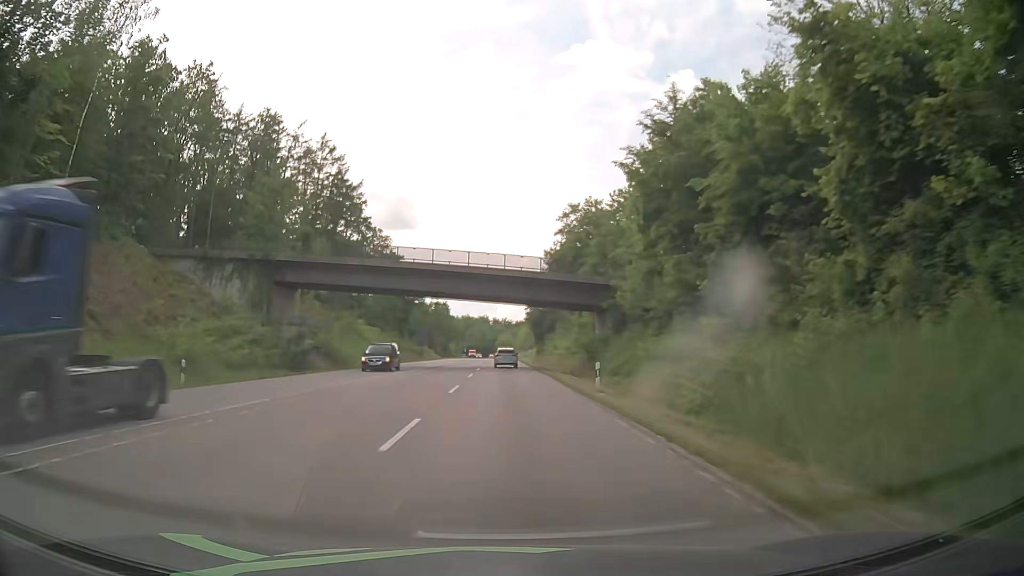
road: secondary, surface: asphalt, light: Day
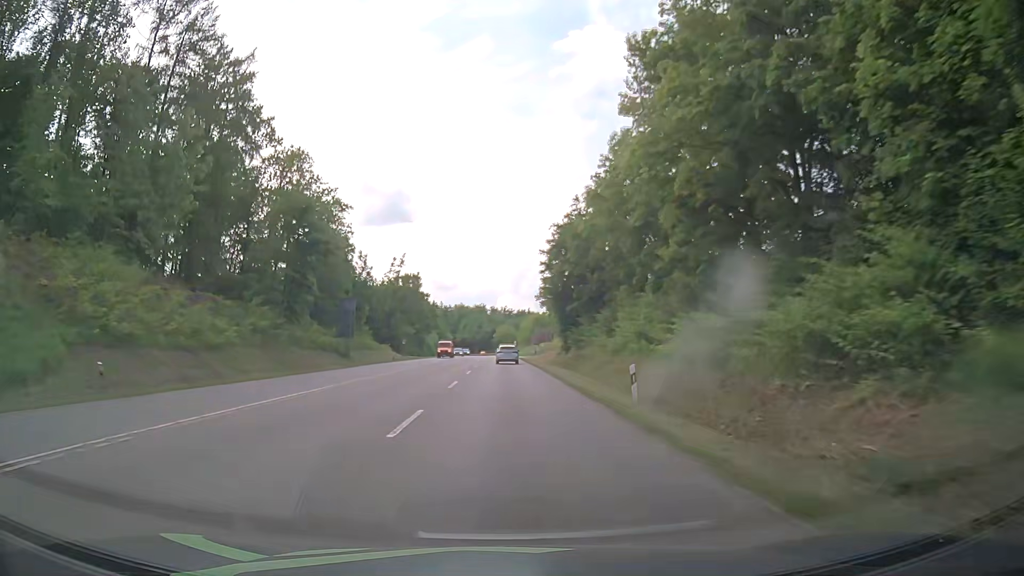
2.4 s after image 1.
(-0.3, +56.9) m; 0°
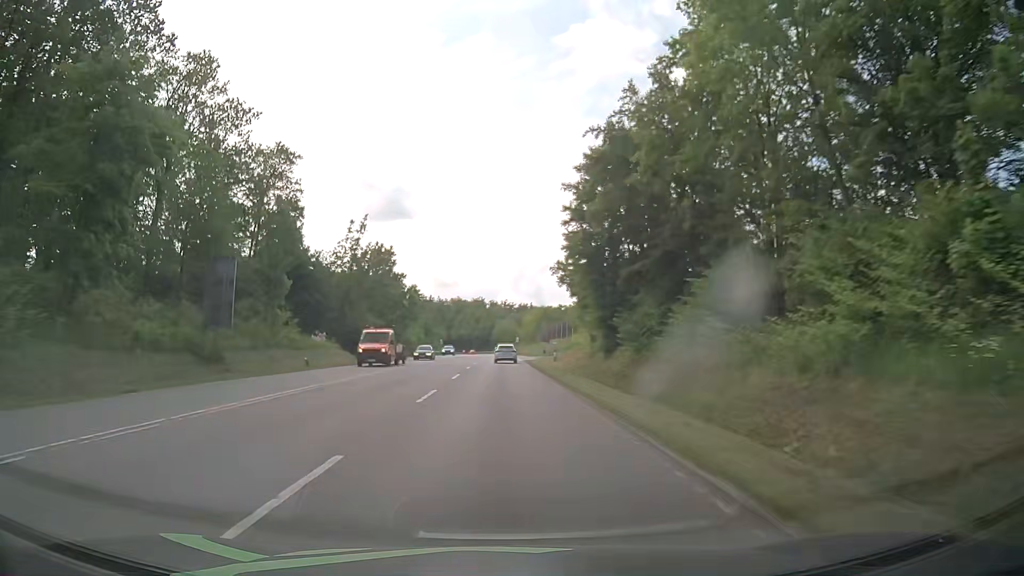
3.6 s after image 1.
(+0.2, +28.8) m; +1°
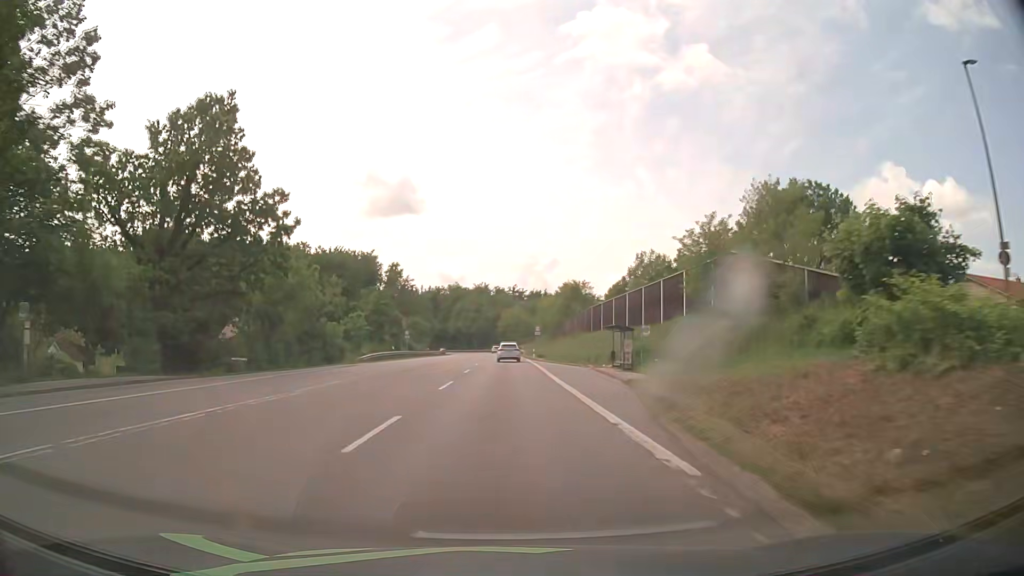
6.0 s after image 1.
(-0.7, +57.9) m; -1°
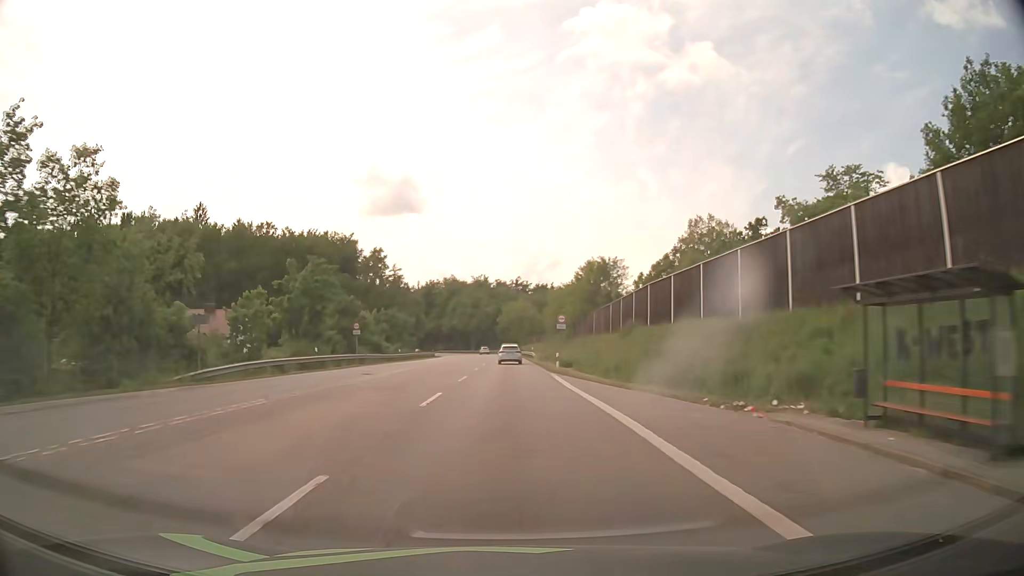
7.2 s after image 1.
(0.0, +29.0) m; 0°
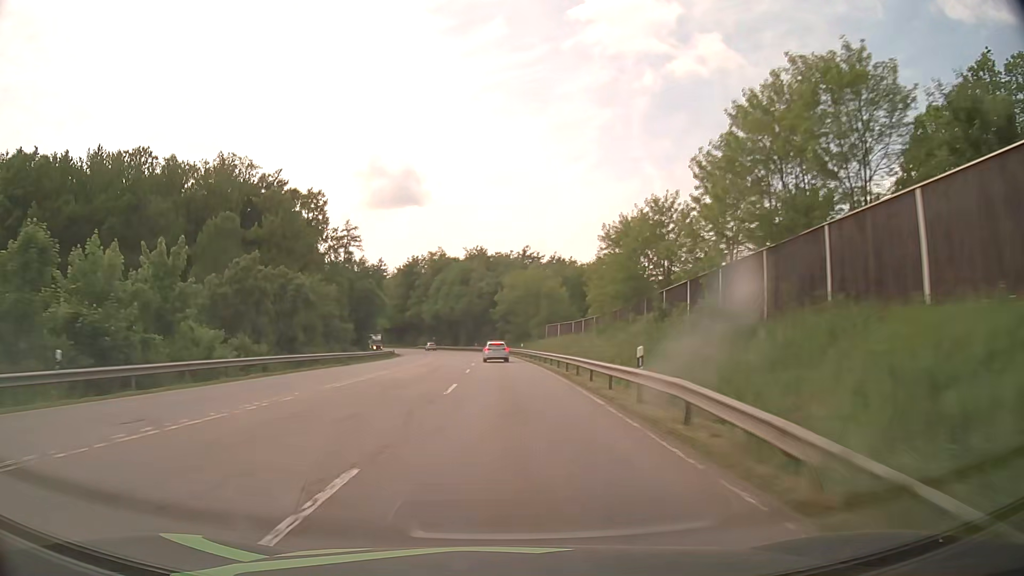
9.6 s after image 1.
(+0.1, +57.4) m; 0°
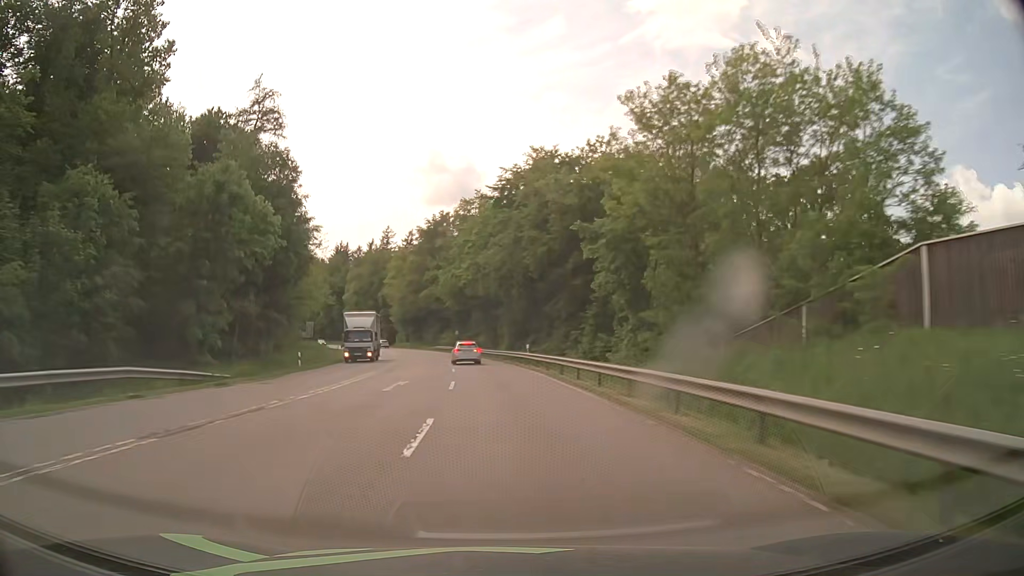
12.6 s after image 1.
(-2.1, +70.0) m; -5°
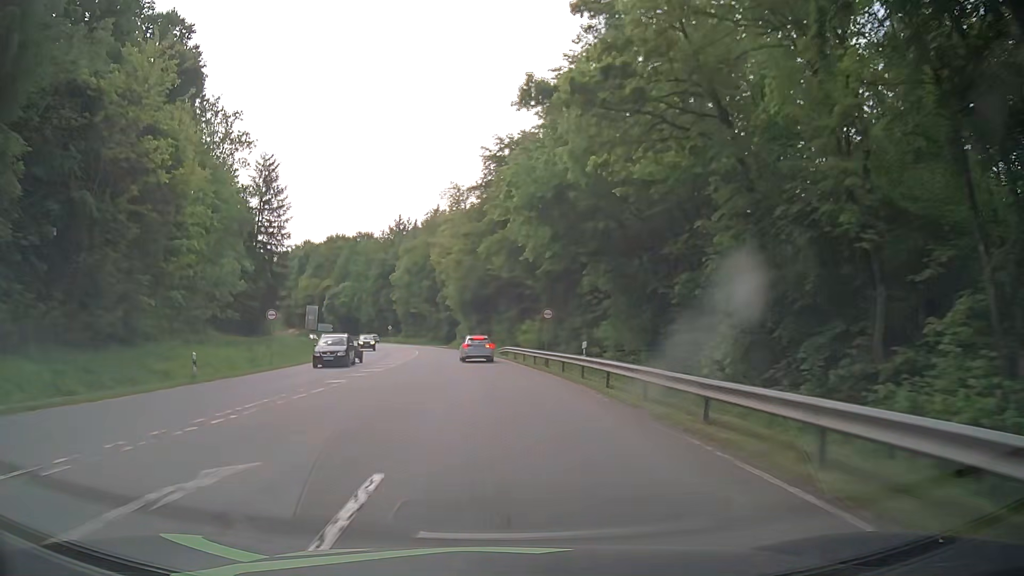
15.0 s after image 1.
(-3.5, +53.0) m; -8°
(0, +10) (-1, +20) (-1, +30) (-2, +40) (-4, +50) (-5, +60) (-7, +70) (-9, +79) (-12, +89) (-15, +99) m
